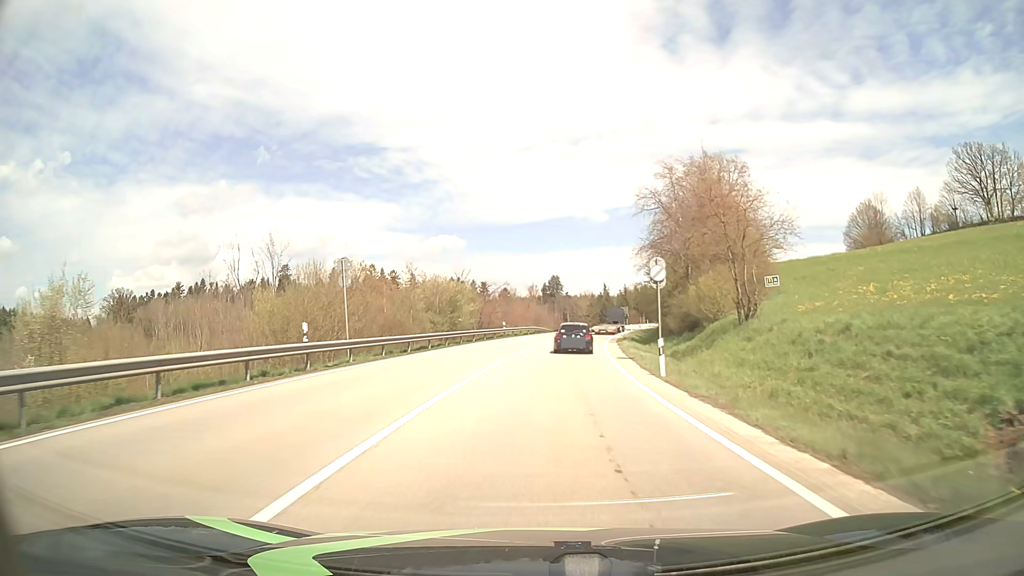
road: primary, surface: asphalt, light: Day
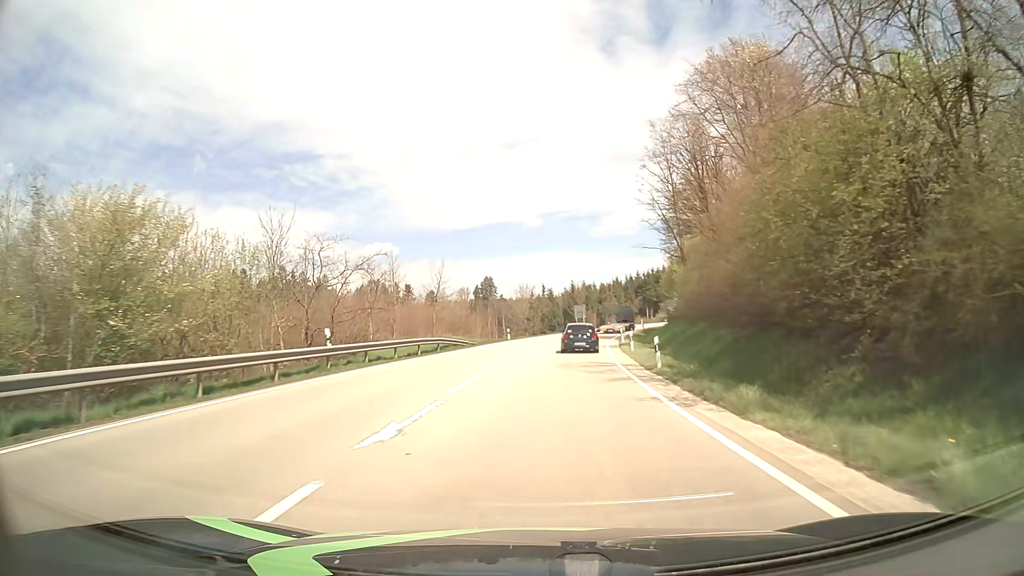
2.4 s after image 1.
(+1.8, +38.0) m; +6°
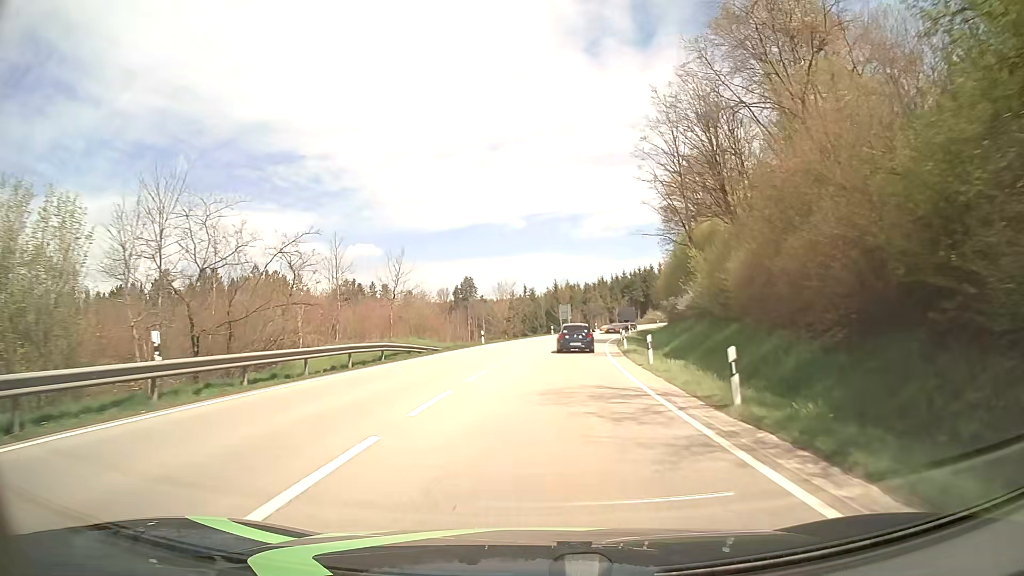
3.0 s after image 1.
(+0.1, +9.6) m; +2°
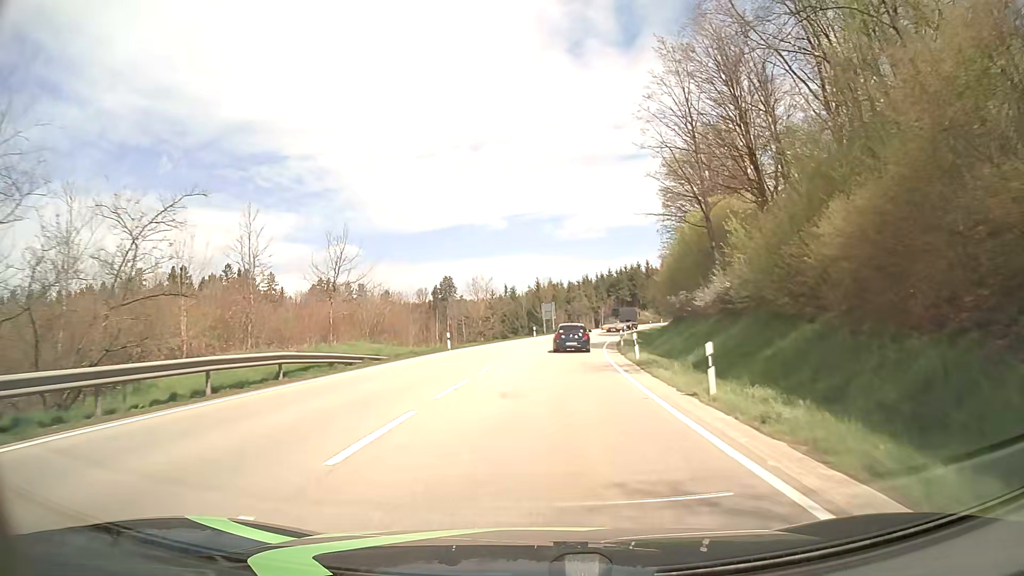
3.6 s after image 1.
(+0.1, +9.6) m; +2°
